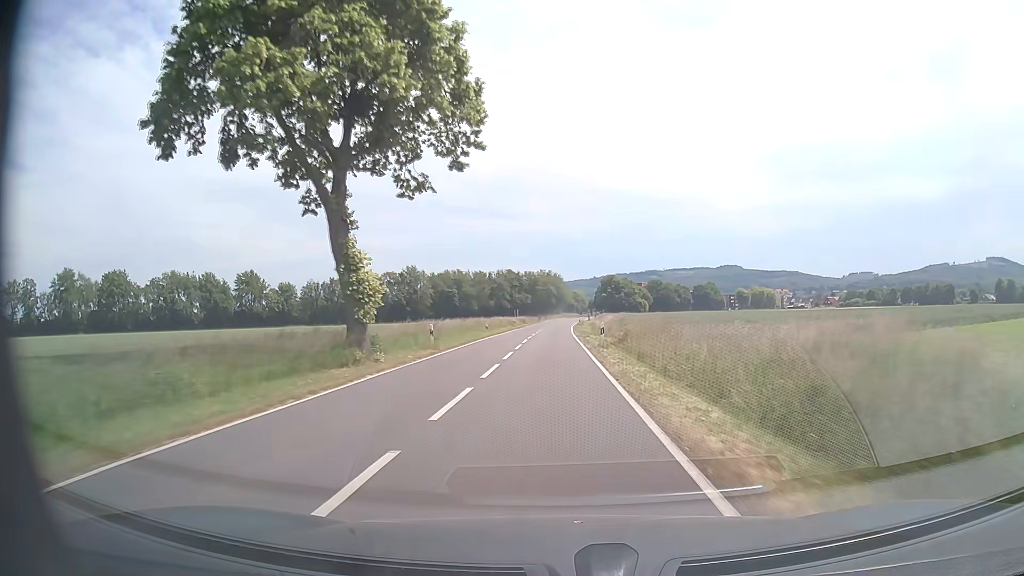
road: tertiary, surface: asphalt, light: Day
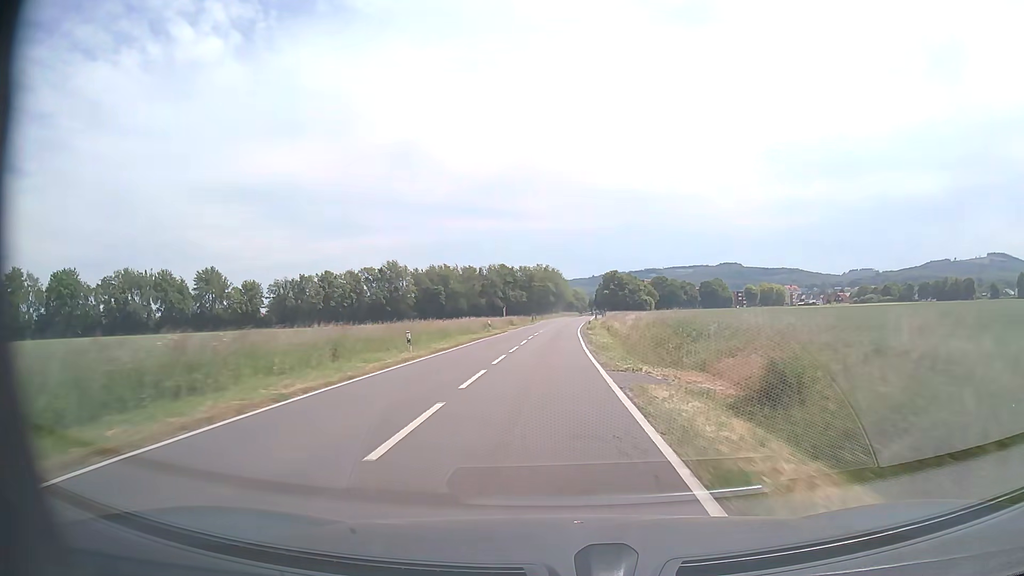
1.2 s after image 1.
(+0.1, +26.8) m; 0°
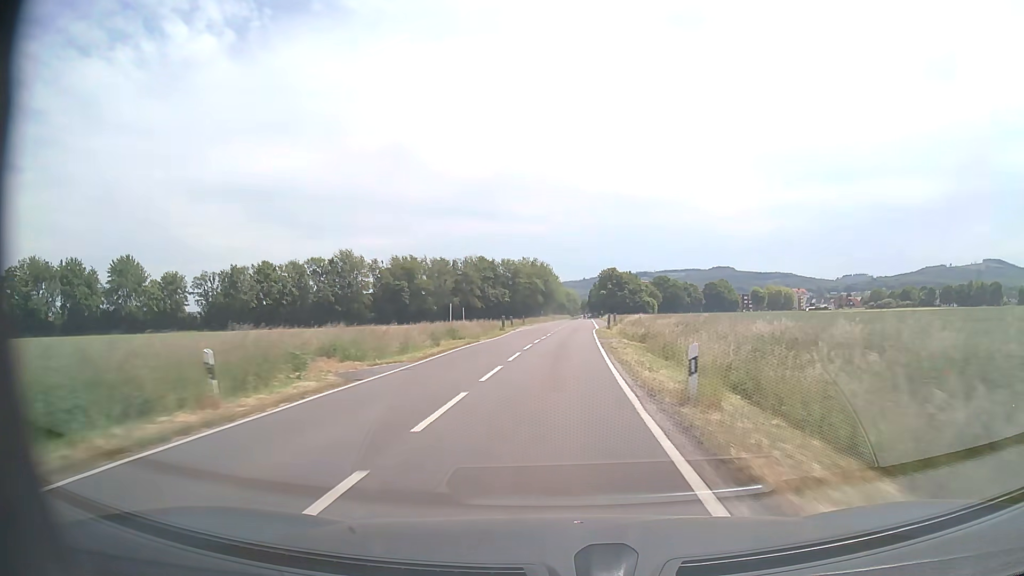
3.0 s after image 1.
(+0.2, +40.8) m; +1°
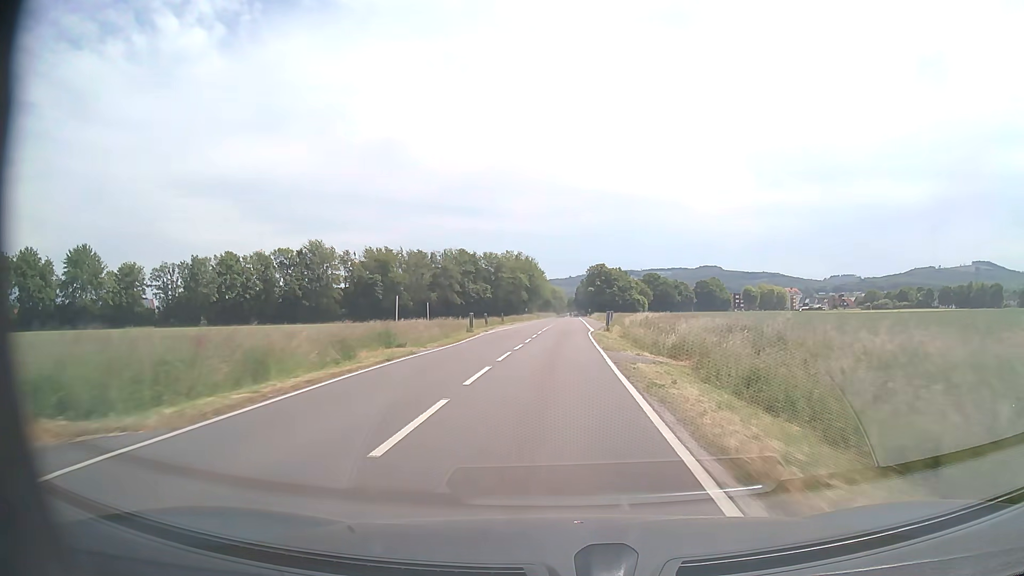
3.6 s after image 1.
(+0.1, +13.7) m; +1°
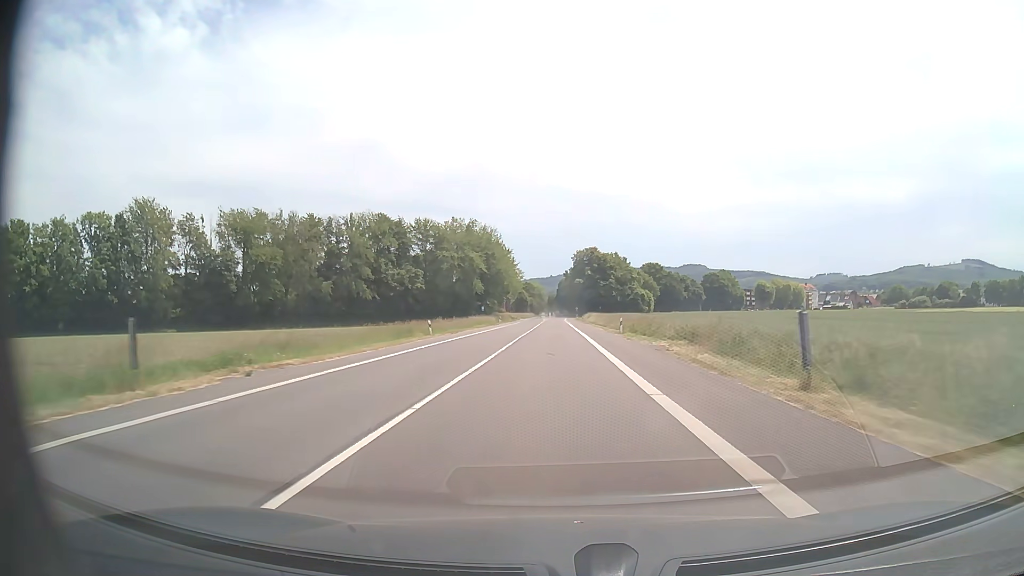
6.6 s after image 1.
(+1.6, +69.4) m; +2°
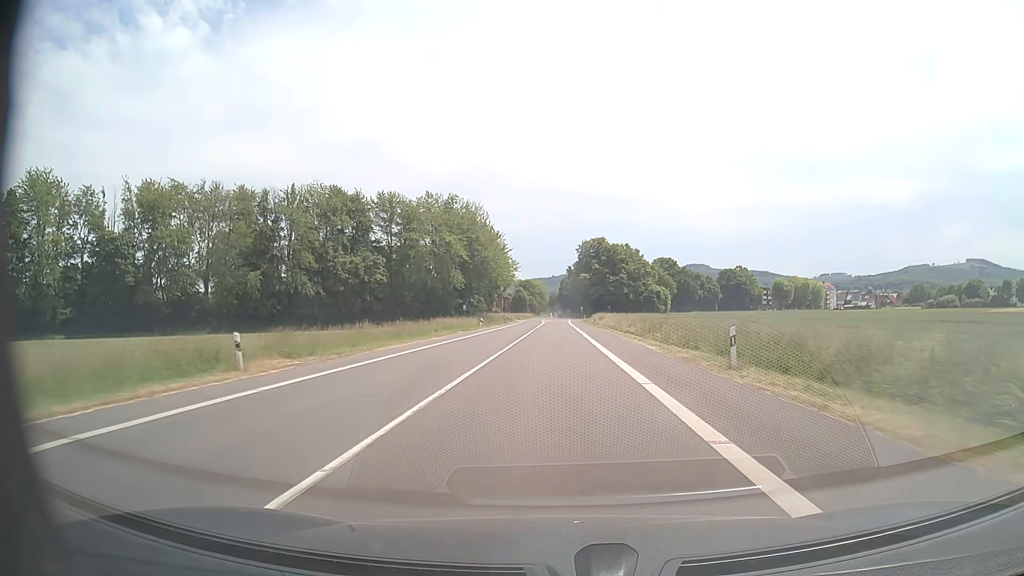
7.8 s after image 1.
(-0.1, +27.5) m; 0°
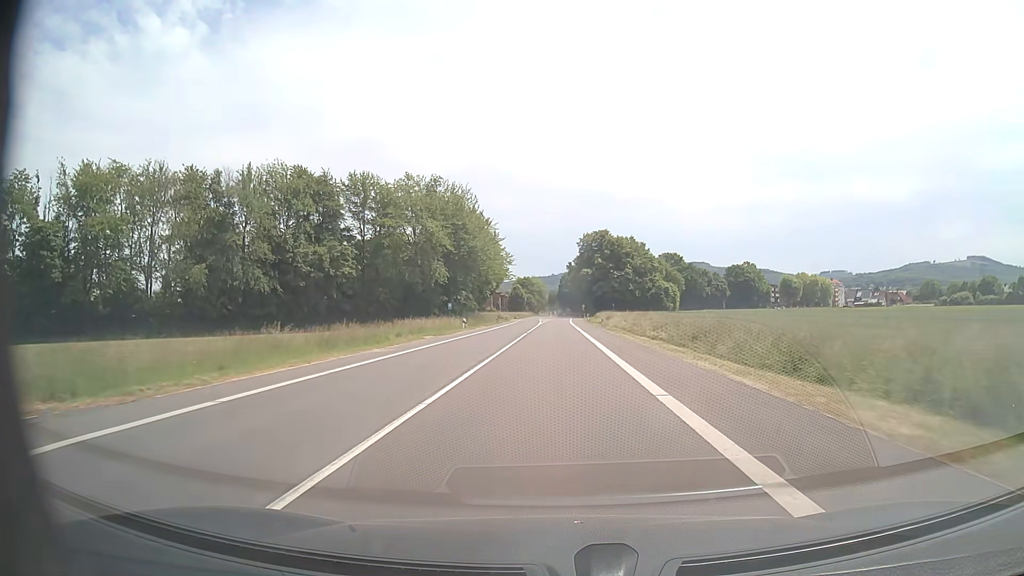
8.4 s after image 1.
(0.0, +13.5) m; 0°
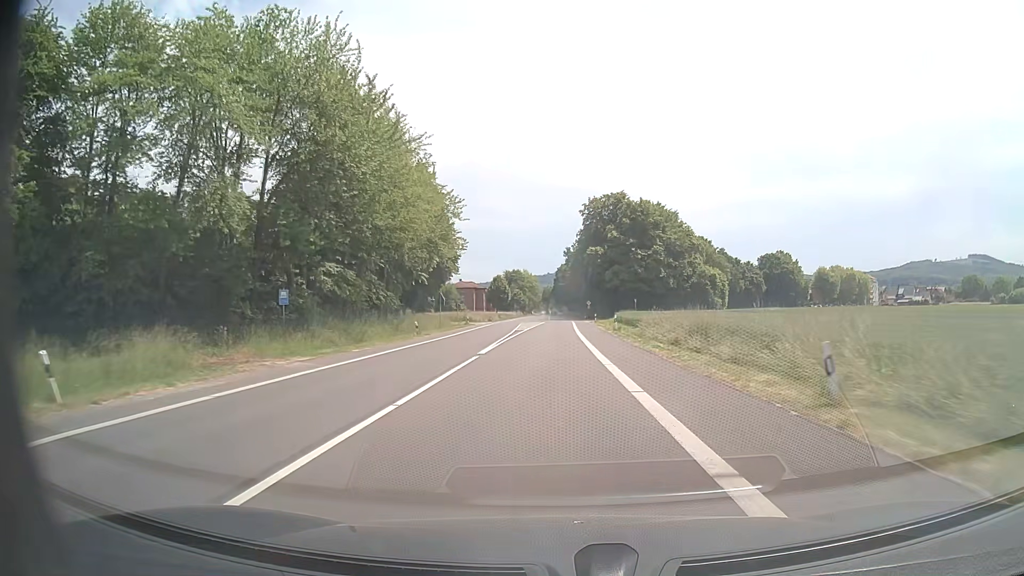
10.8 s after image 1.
(+0.2, +52.1) m; 0°
(0, +10) (0, +20) (0, +30) (0, +40) (0, +50) (0, +60) (0, +70) (0, +80) (0, +90) (0, +100) m
